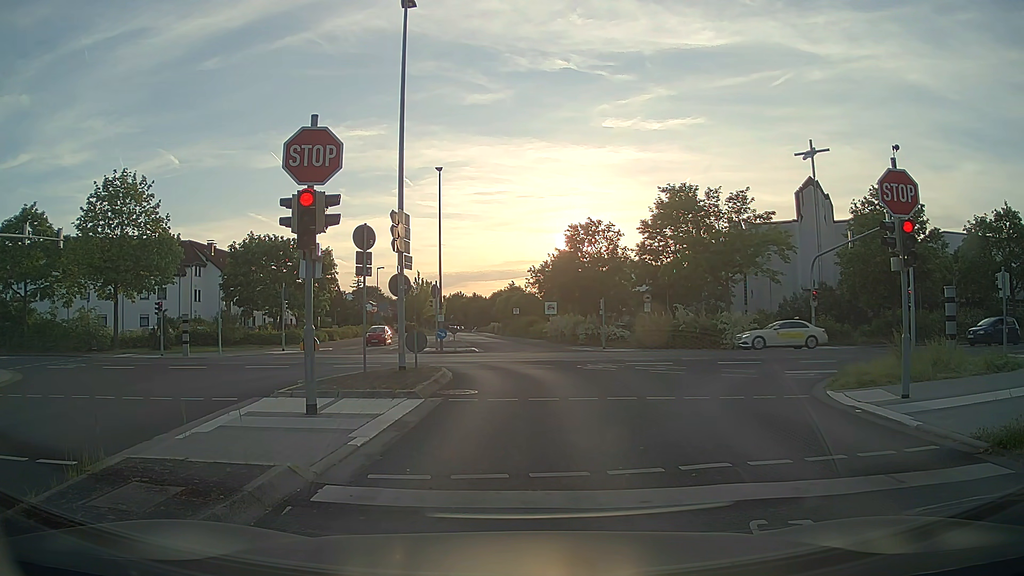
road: residential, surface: asphalt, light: Day
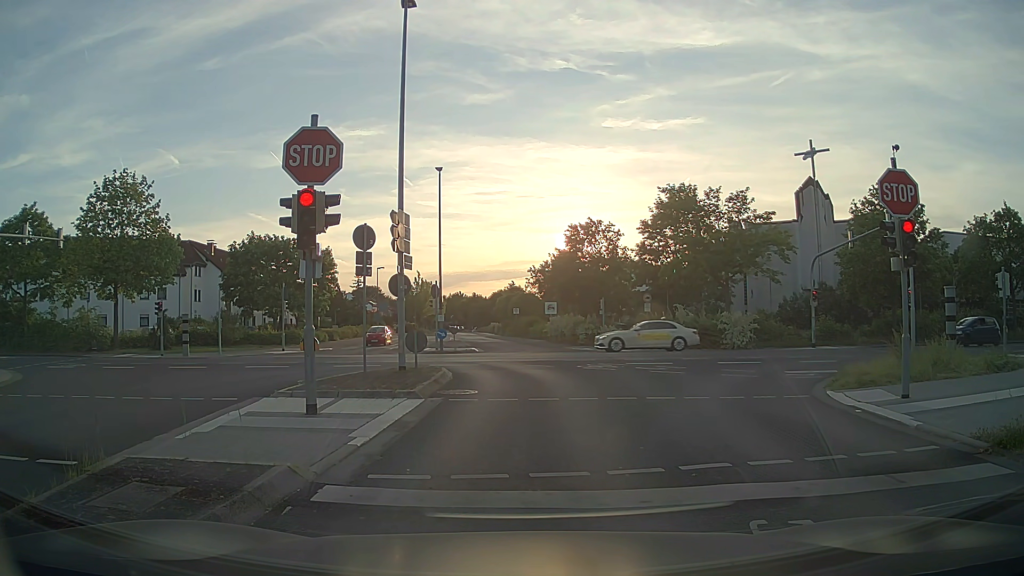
(0.0, 0.0) m; 0°
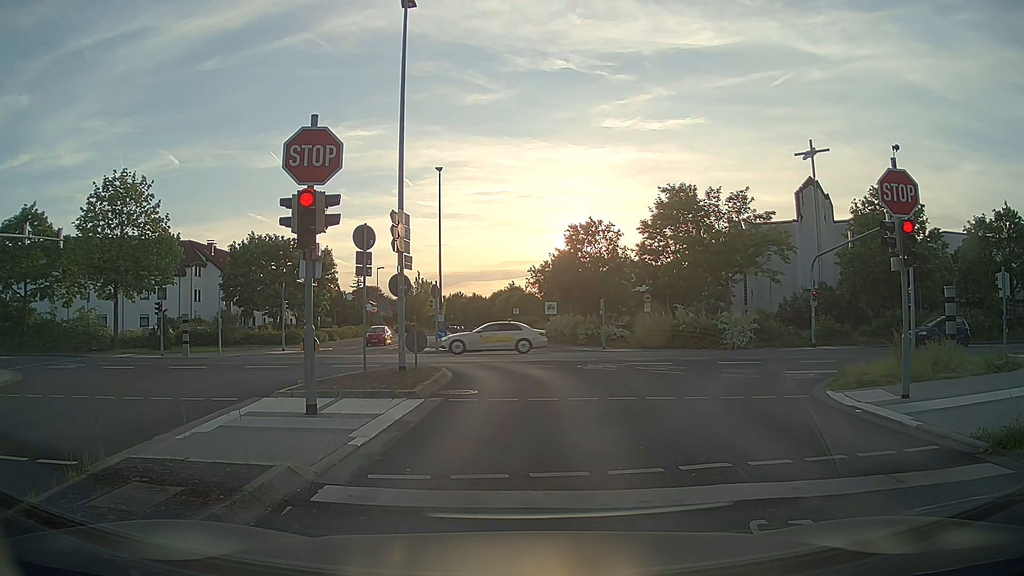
(0.0, 0.0) m; 0°
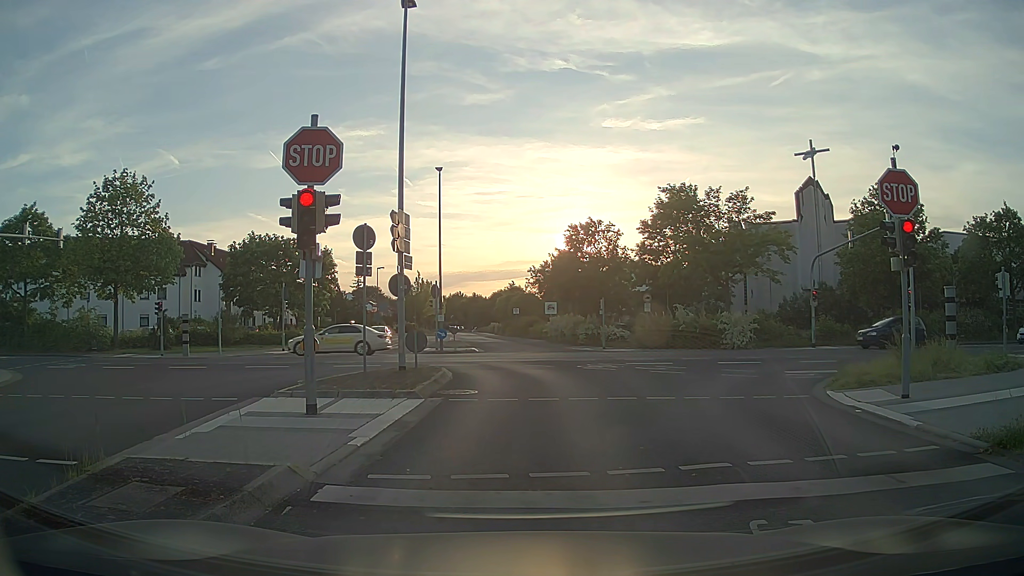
(0.0, 0.0) m; 0°
